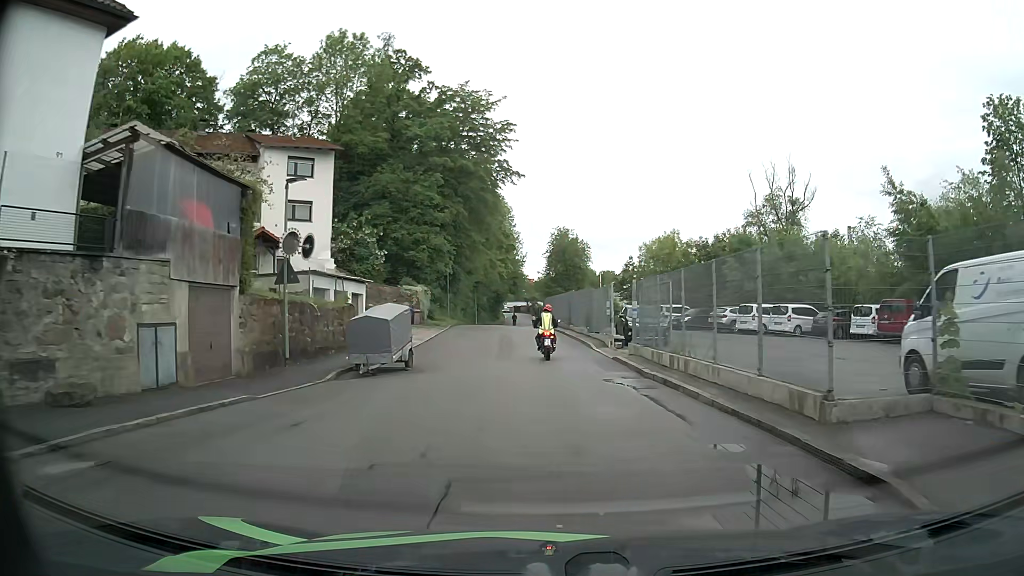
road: residential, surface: asphalt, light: Day
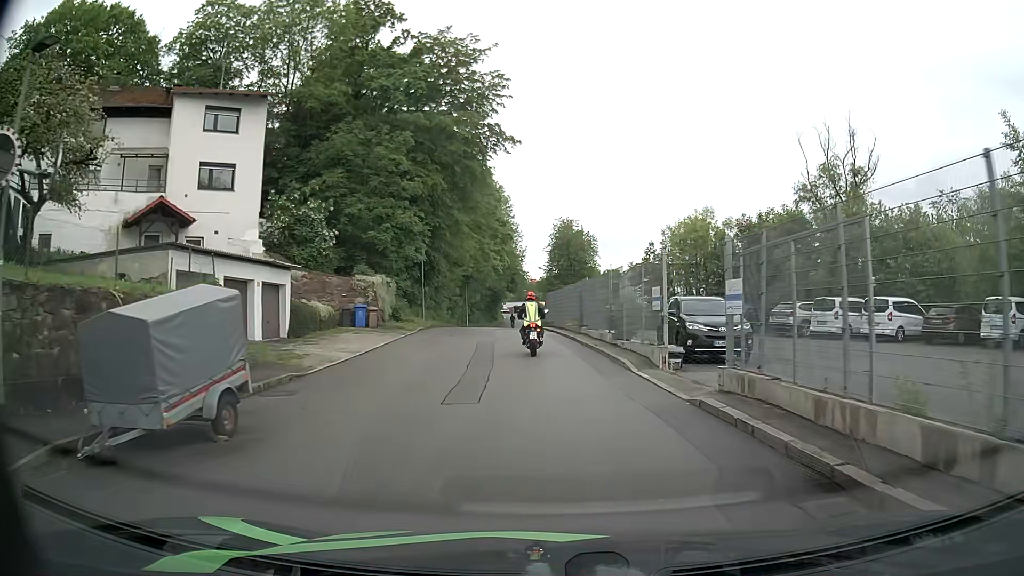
(0.0, +11.1) m; 0°
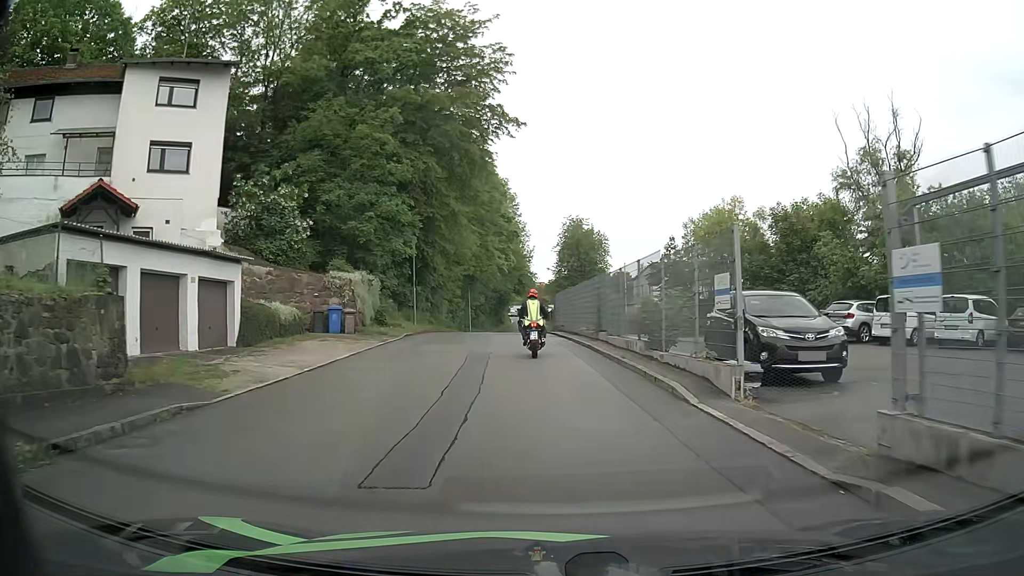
(0.0, +5.0) m; -1°
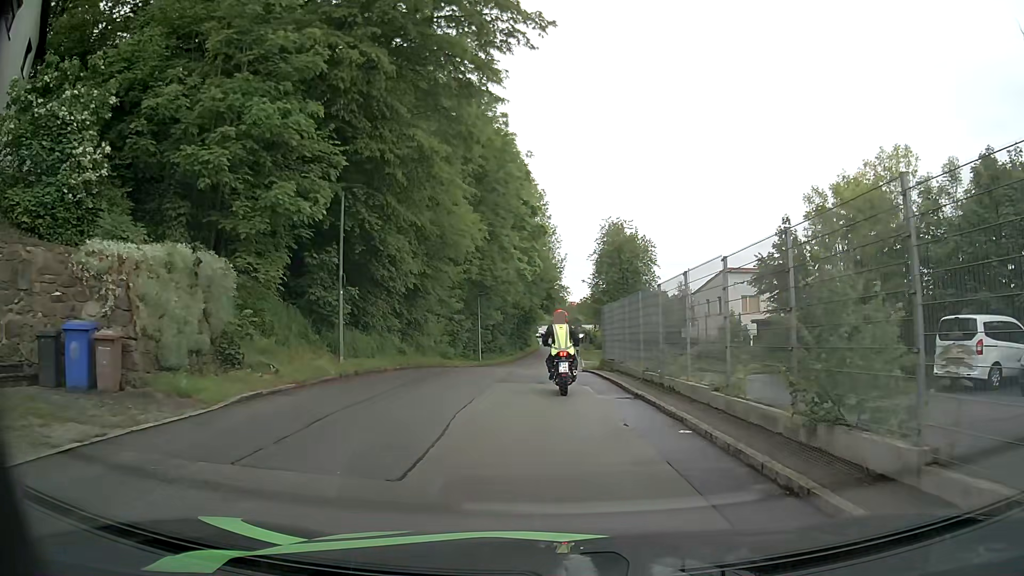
(-0.5, +16.8) m; -2°
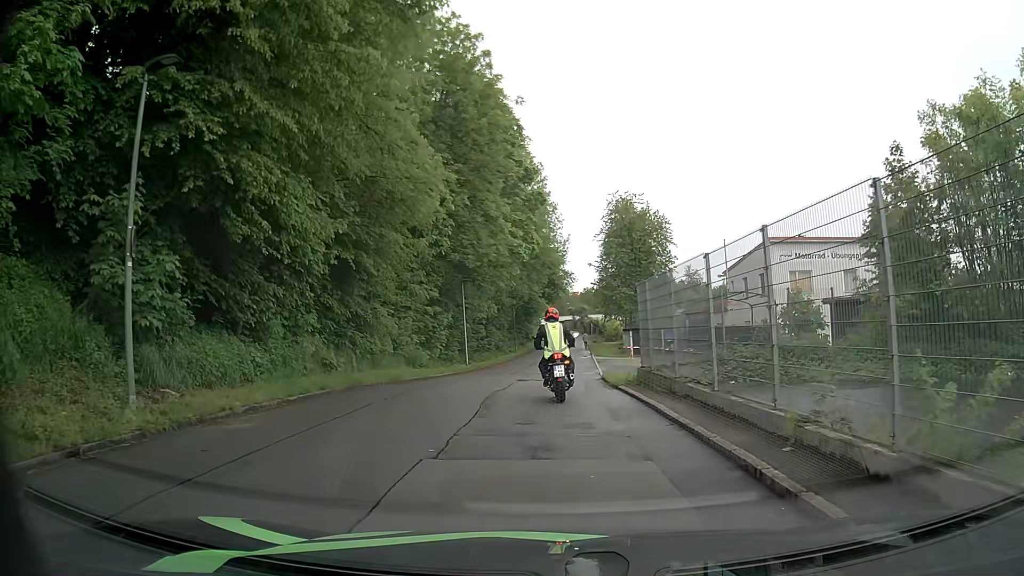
(0.0, +9.9) m; -1°
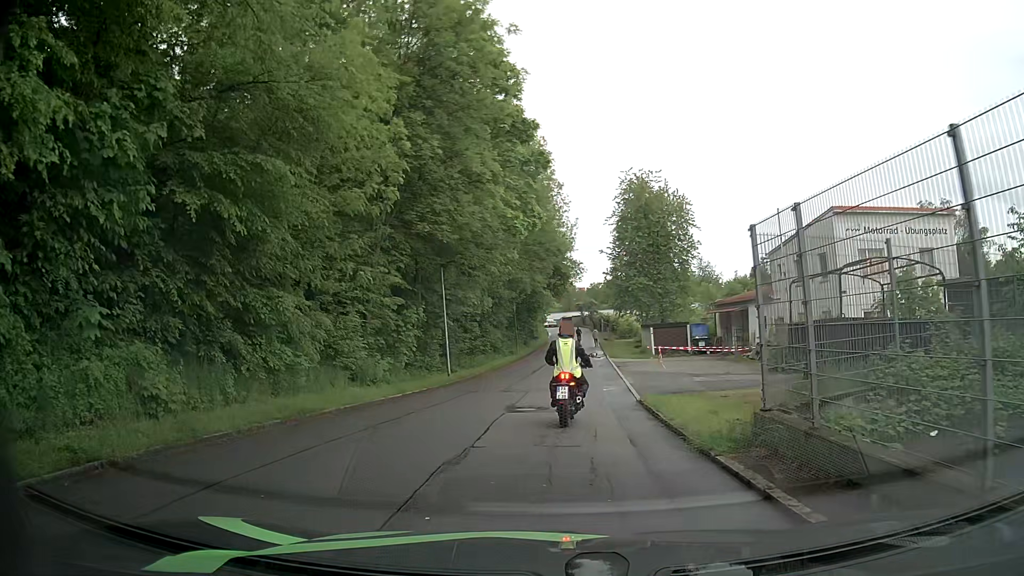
(0.0, +8.9) m; 0°
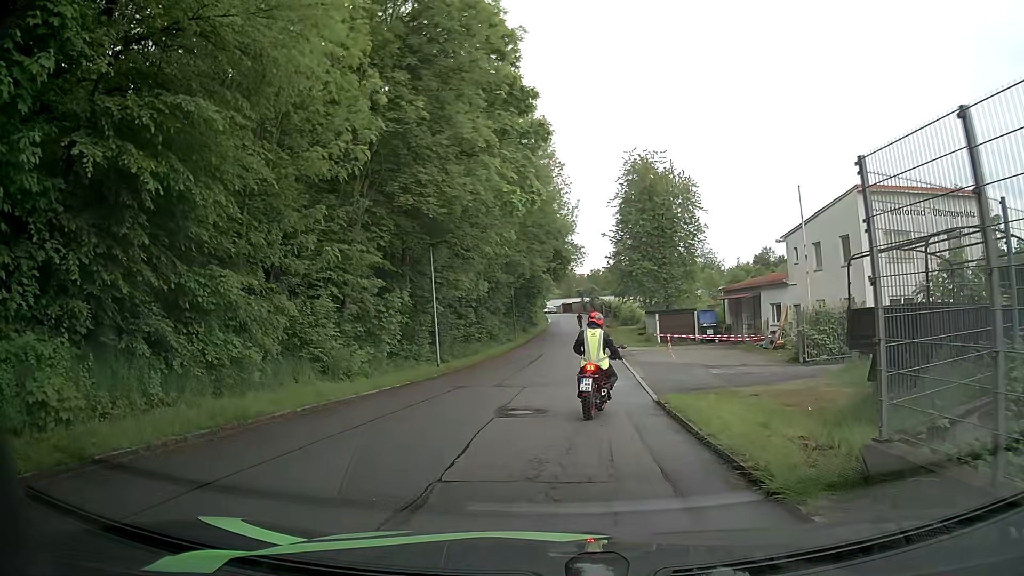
(0.0, +2.6) m; +1°
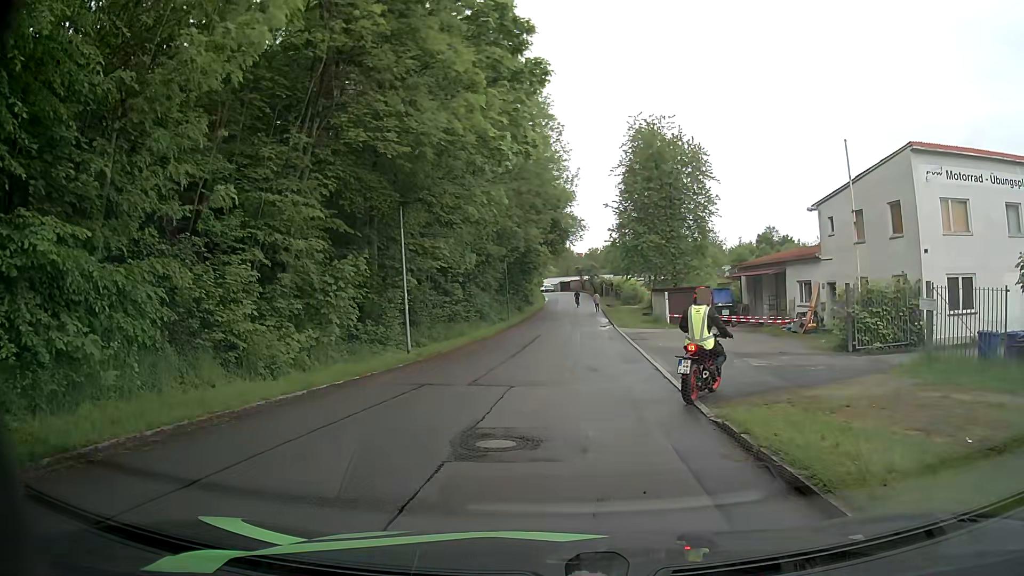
(-0.1, +5.0) m; -2°
